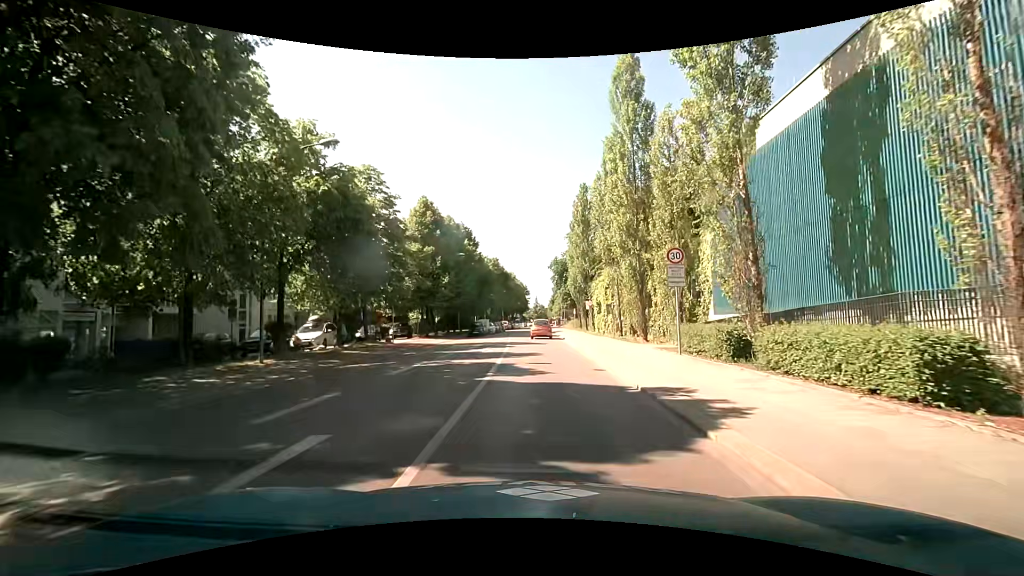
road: secondary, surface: asphalt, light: Day
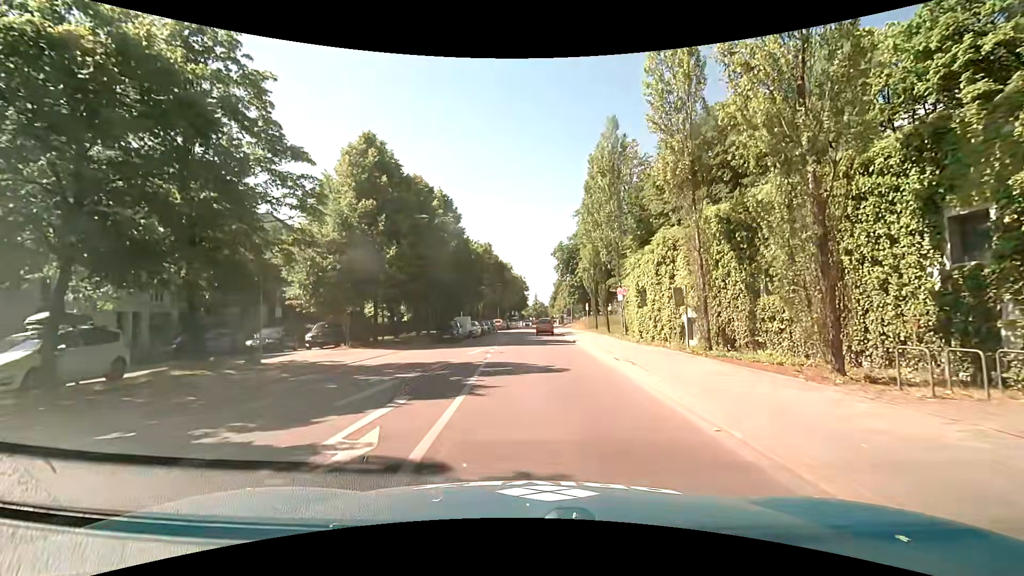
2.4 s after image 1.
(-0.2, +16.9) m; -1°
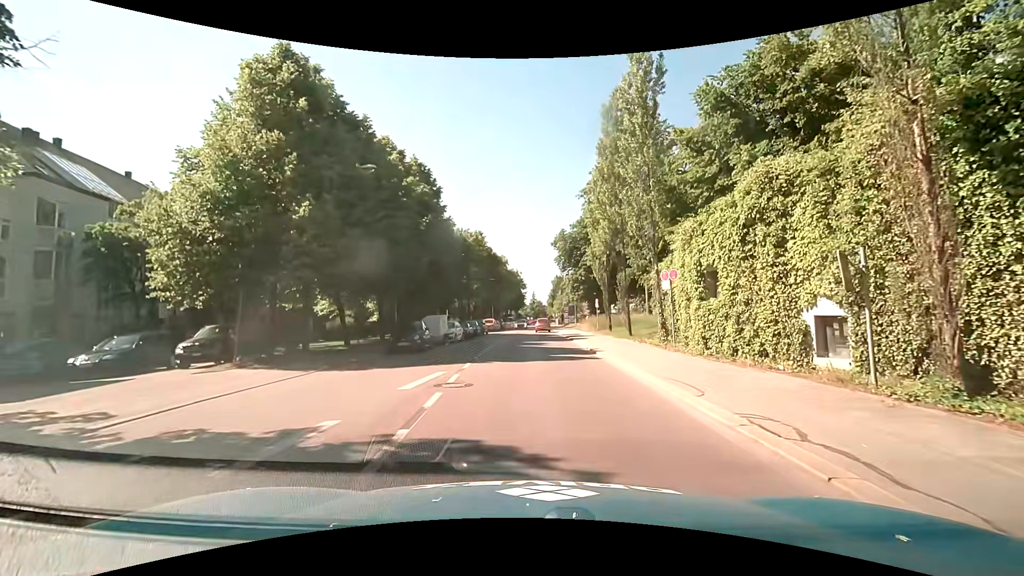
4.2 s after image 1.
(+0.1, +10.3) m; 0°
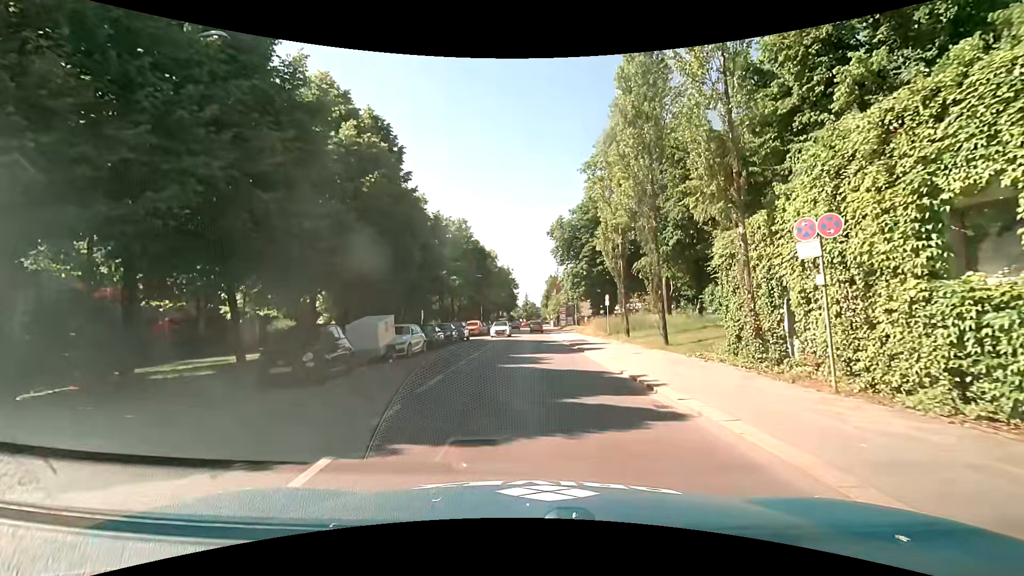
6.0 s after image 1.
(+0.2, +10.3) m; +1°
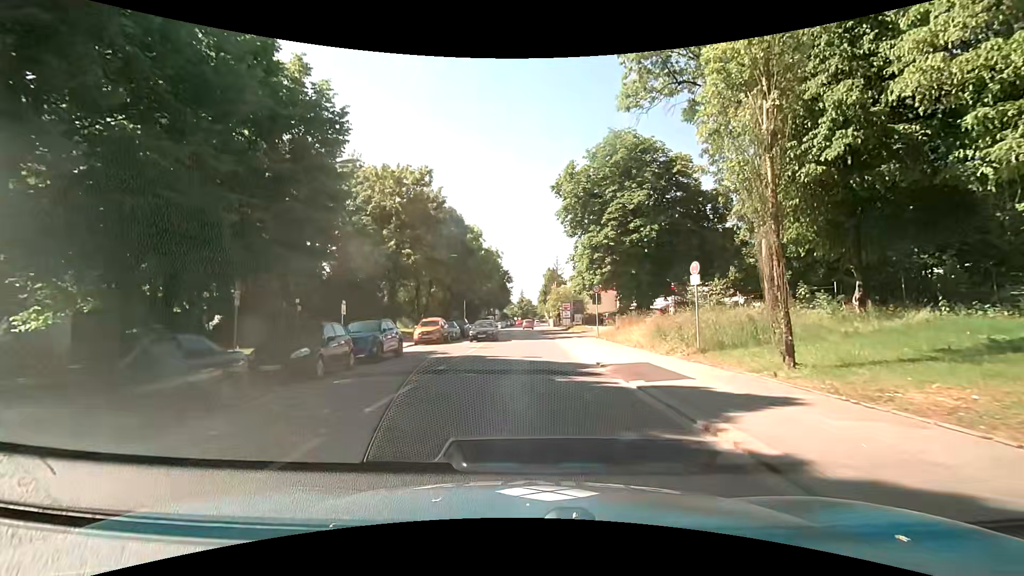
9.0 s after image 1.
(+0.2, +20.4) m; +1°
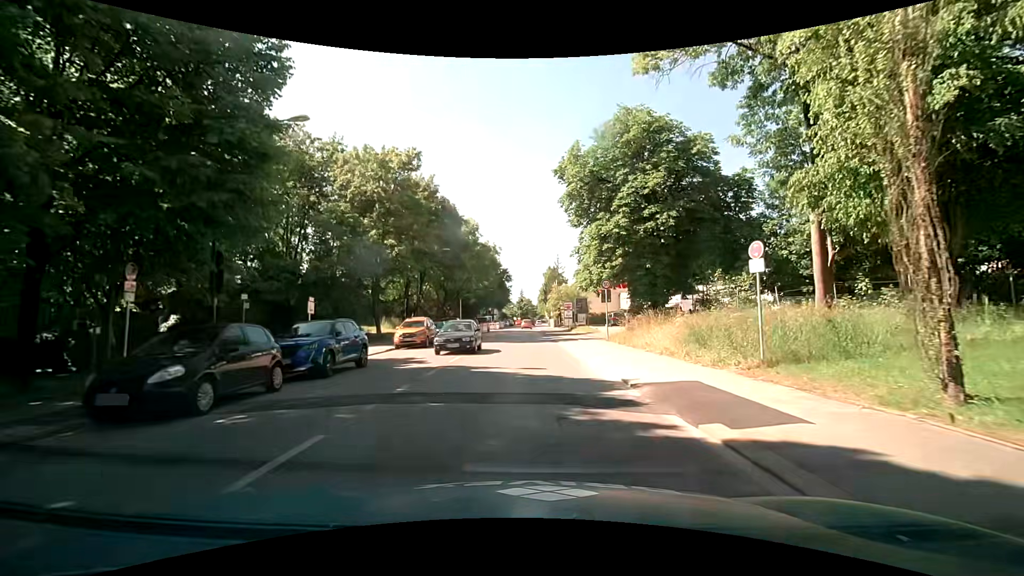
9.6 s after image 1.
(0.0, +4.4) m; 0°
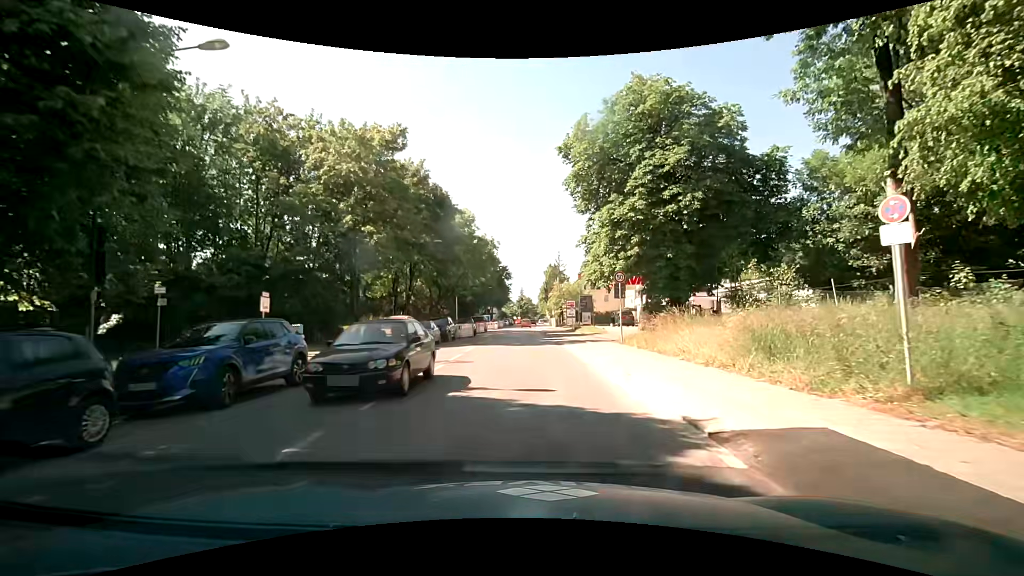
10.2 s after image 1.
(0.0, +4.5) m; 0°
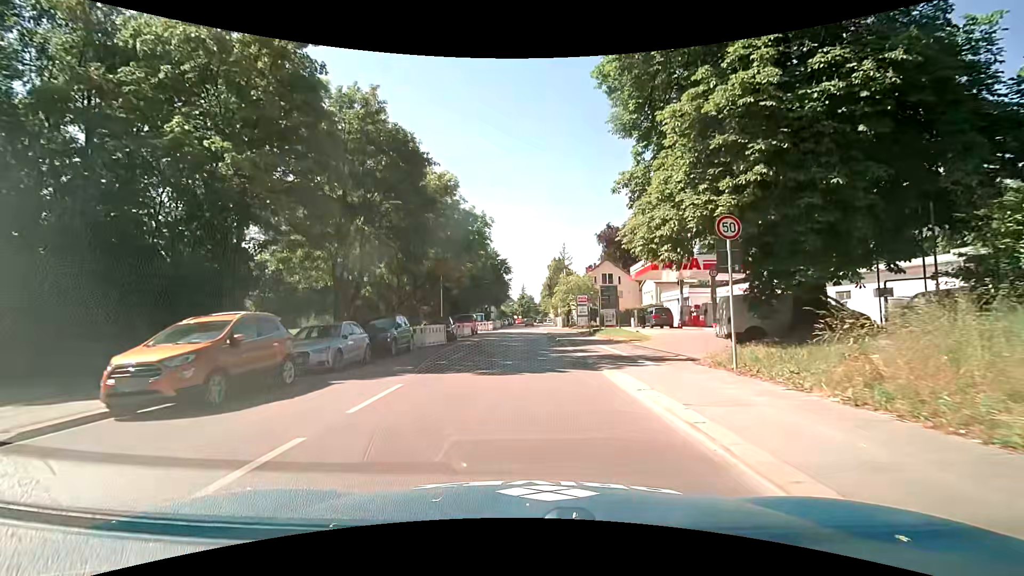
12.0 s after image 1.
(-0.1, +13.8) m; -1°
(0, +10) (0, +20) (0, +30) (0, +40) (0, +50) (0, +60) (0, +70) (0, +80) (0, +90) (0, +100) m
